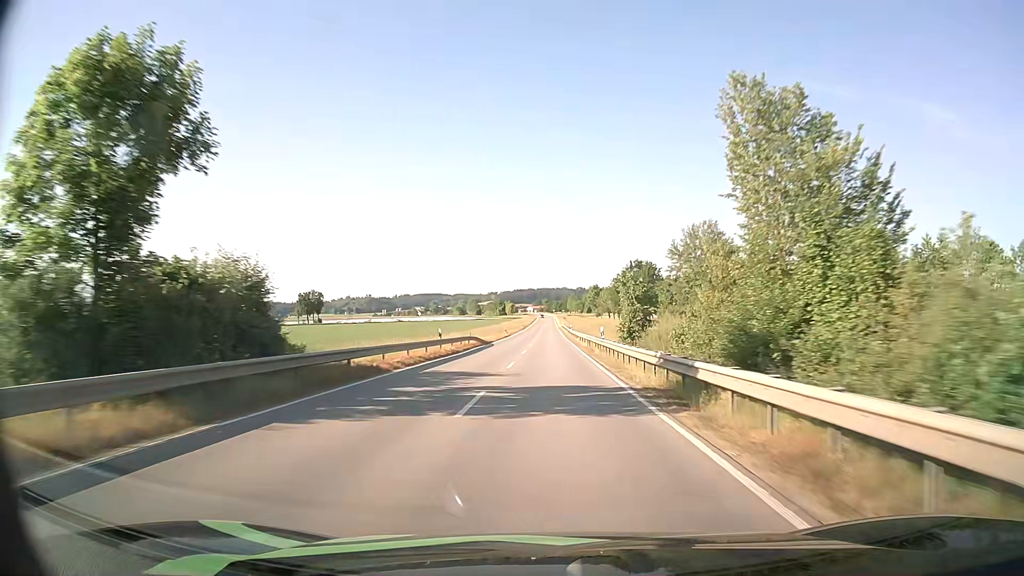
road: tertiary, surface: asphalt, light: Day
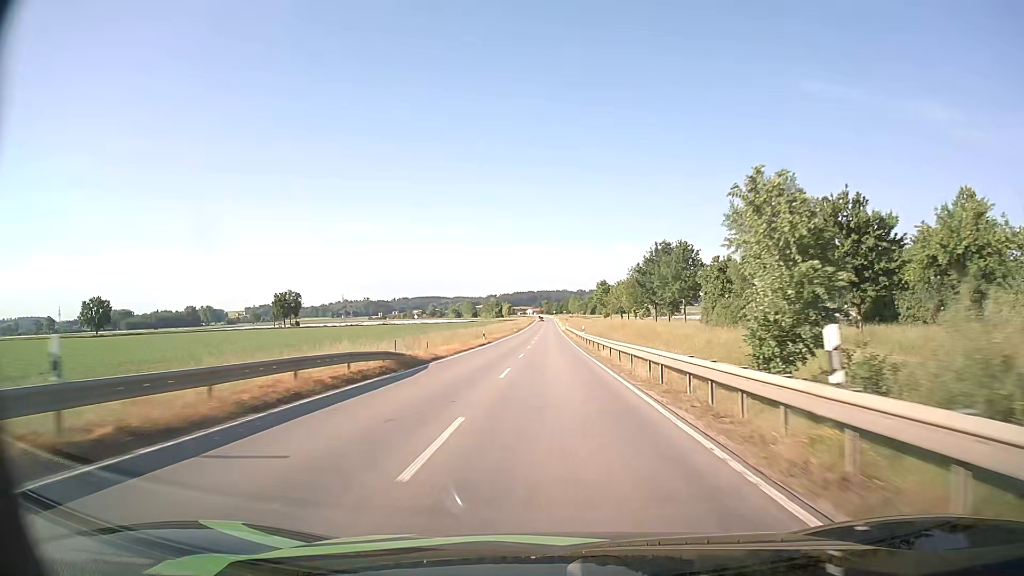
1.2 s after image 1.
(-0.1, +28.5) m; 0°
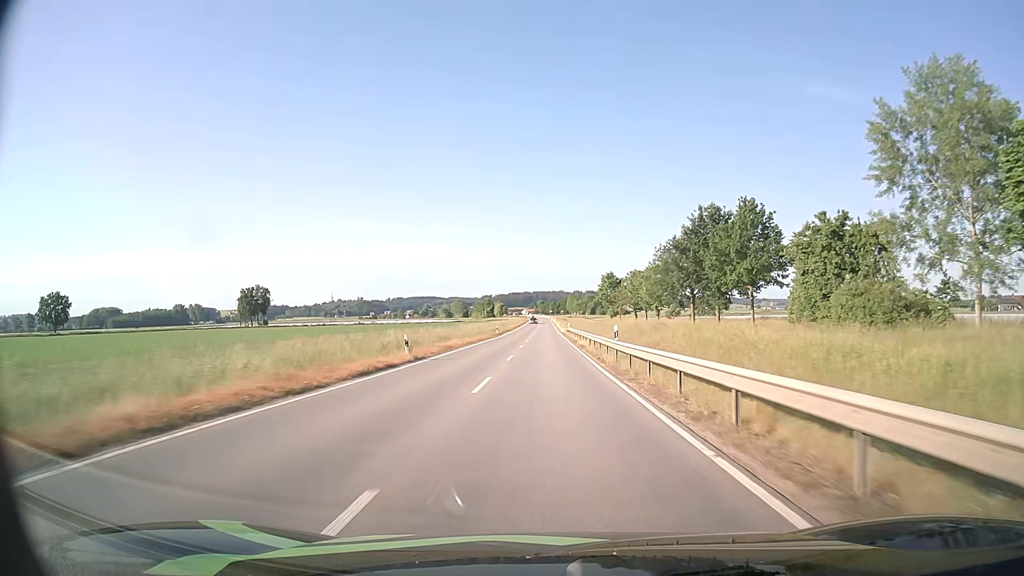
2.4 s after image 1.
(+0.1, +29.1) m; 0°
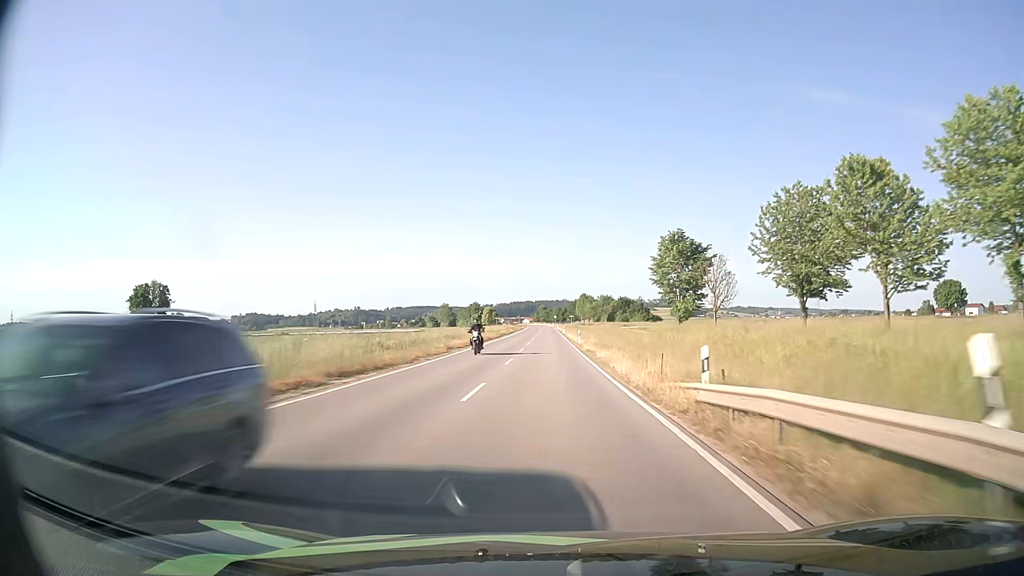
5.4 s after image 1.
(-0.3, +74.4) m; 0°
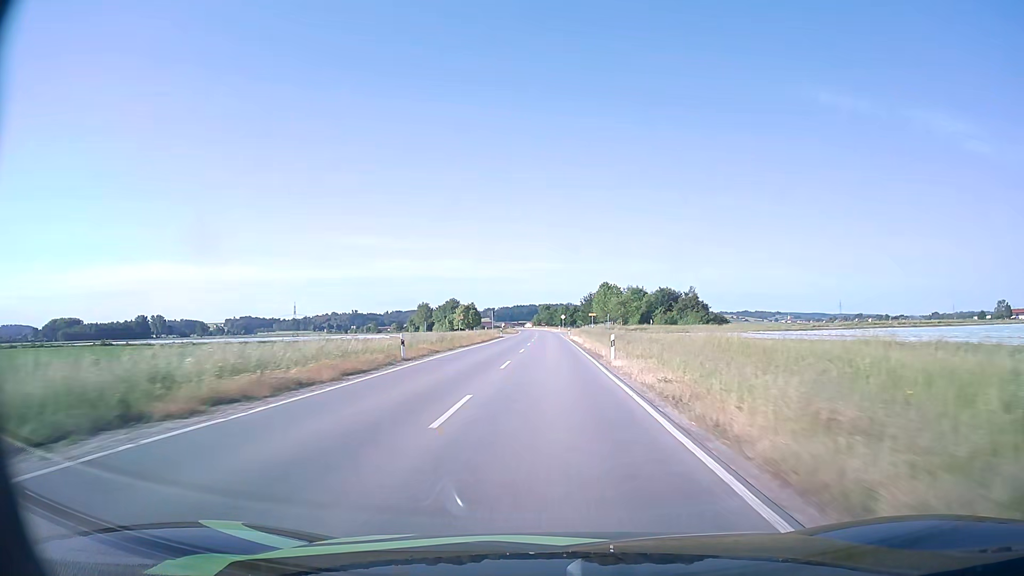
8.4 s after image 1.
(+0.1, +76.4) m; 0°
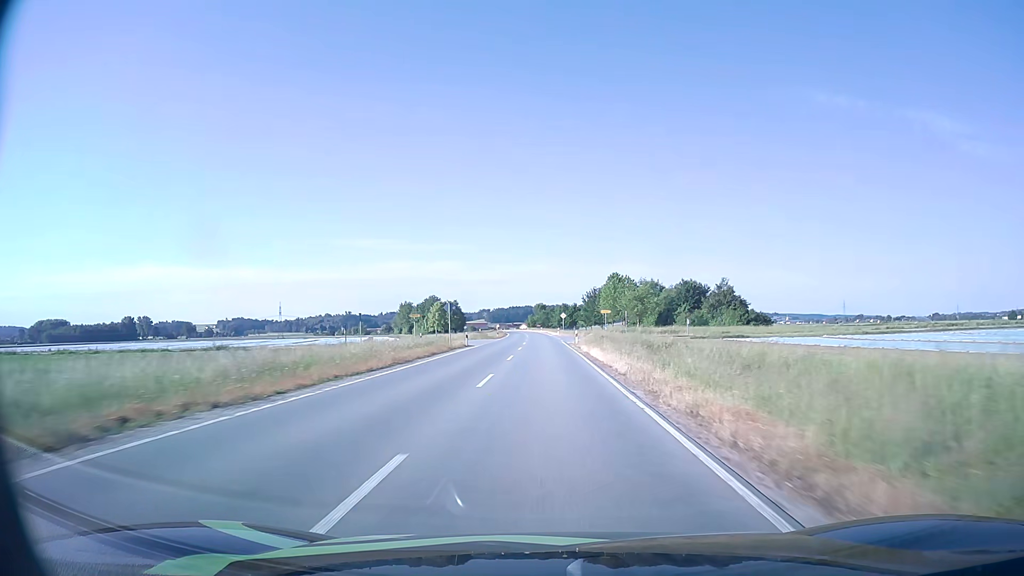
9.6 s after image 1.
(+0.1, +30.2) m; 0°
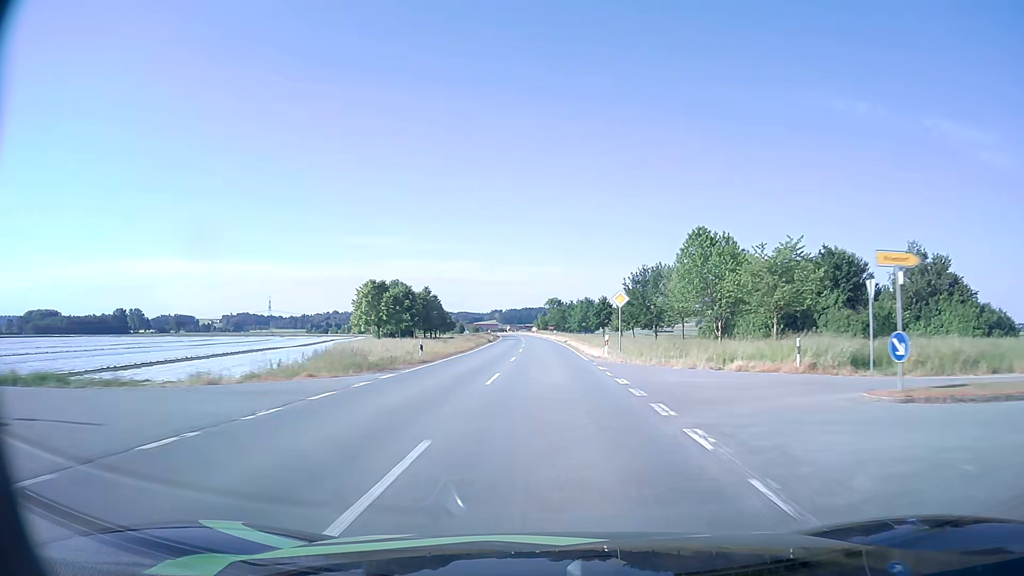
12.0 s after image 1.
(-0.6, +59.8) m; -1°
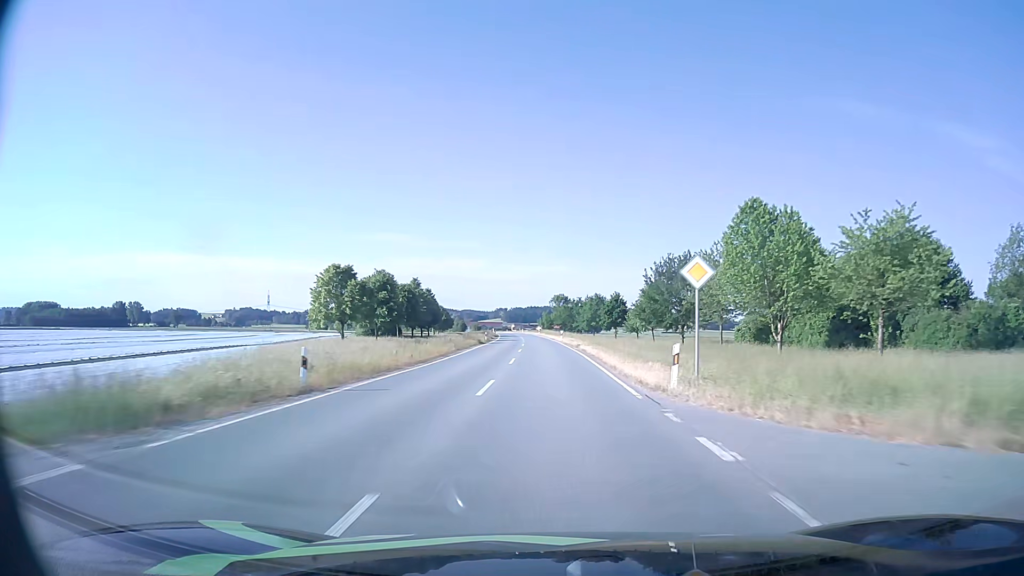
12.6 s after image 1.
(-0.1, +14.9) m; 0°
(0, +10) (0, +20) (0, +30) (0, +40) (-1, +50) (-1, +60) (-1, +70) (-2, +80) (-2, +90) (-3, +100) m
